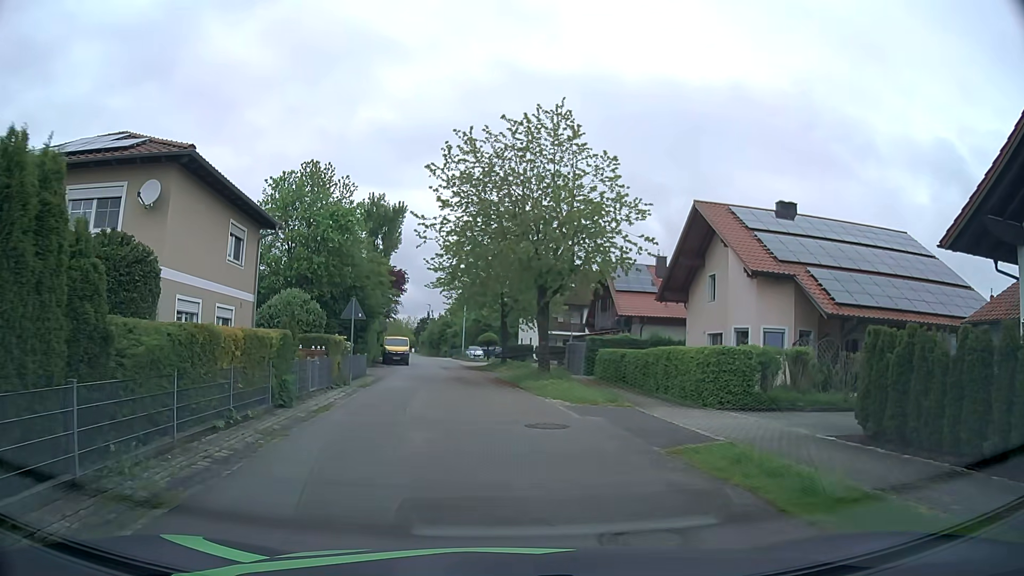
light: Day
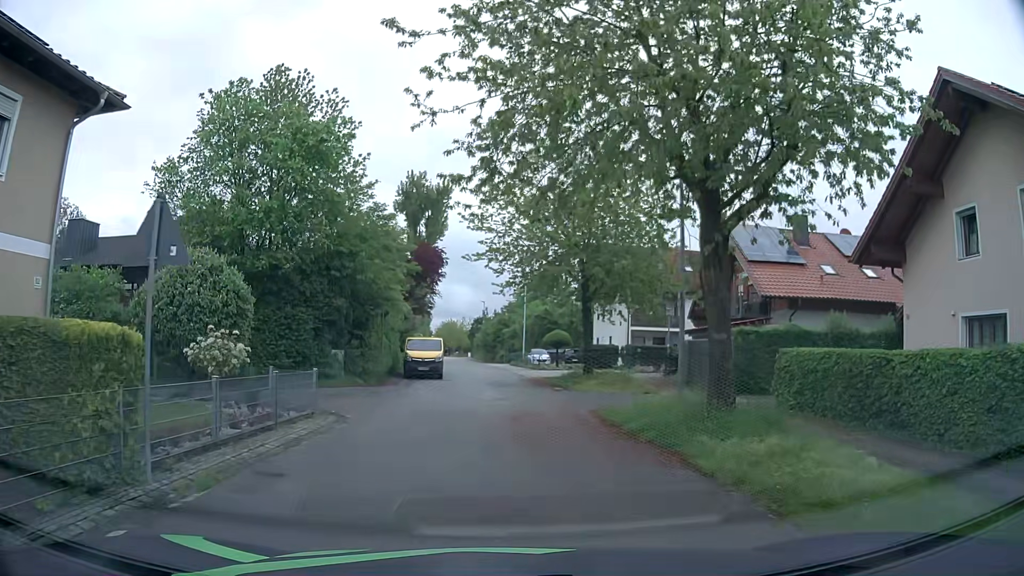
(-0.7, +15.9) m; -6°
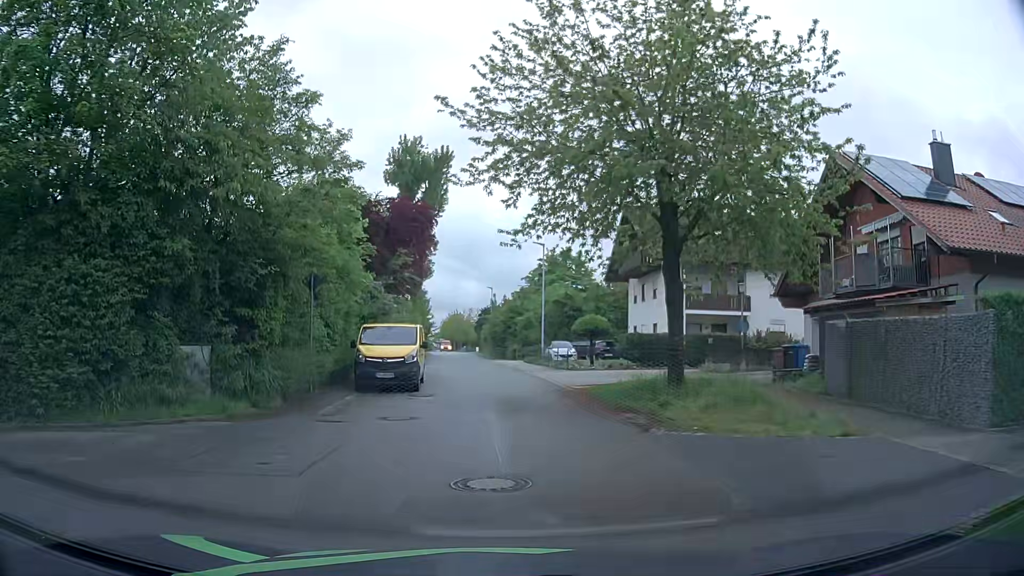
(0.0, +12.8) m; 0°
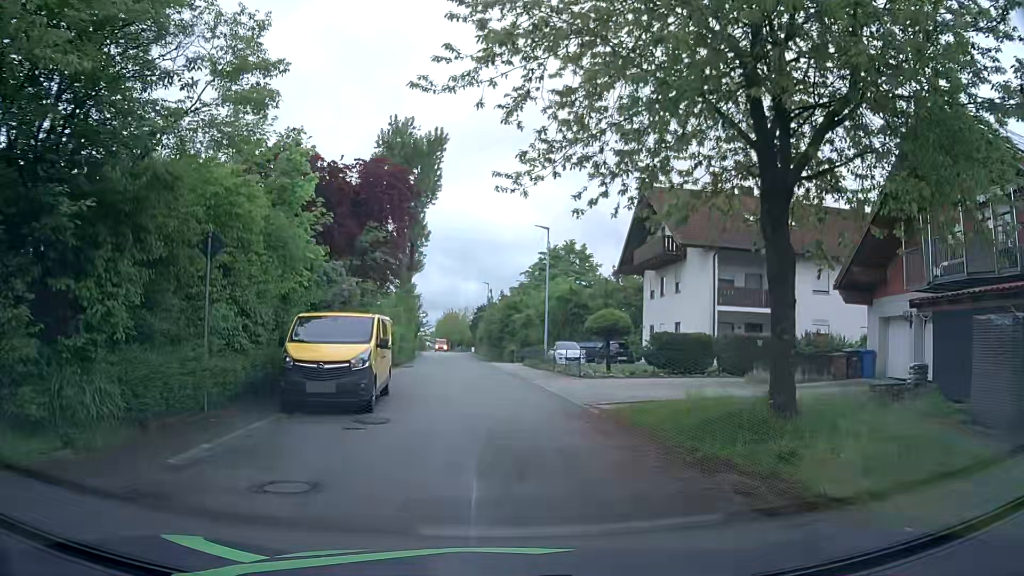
(+0.1, +6.3) m; +1°
(0, +10) (0, +20) (-1, +30) (-2, +40) (-3, +50) (-4, +60) (-5, +70) (-7, +80) (-8, +90) (-9, +100) m
